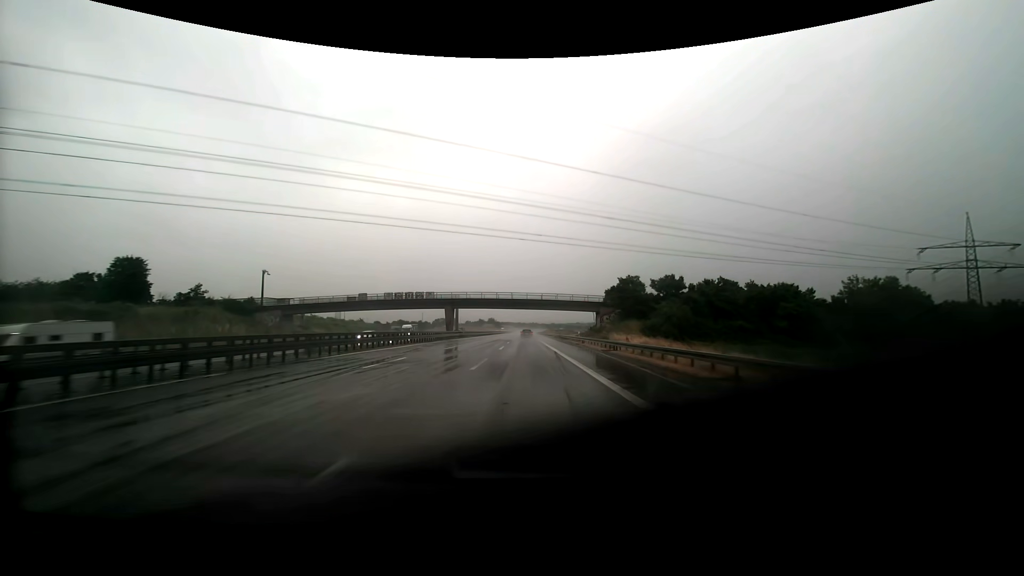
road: motorway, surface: asphalt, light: Day
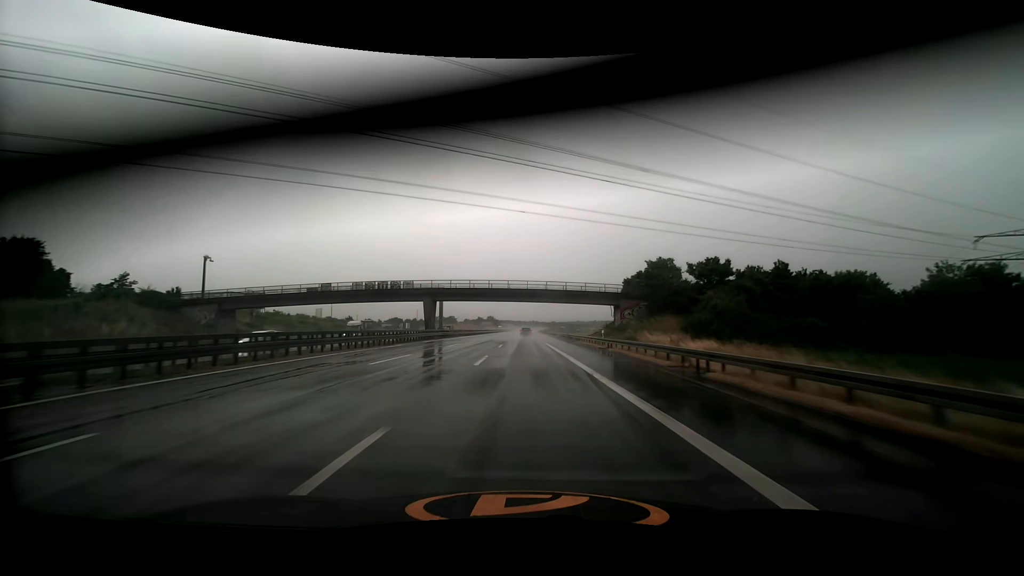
(0.0, +17.0) m; 0°
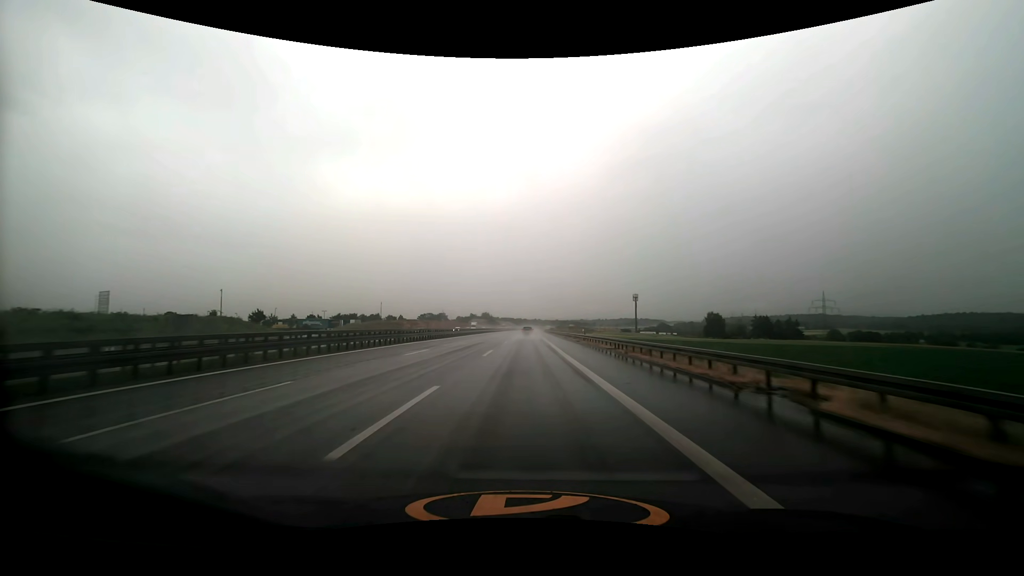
(0.0, +85.4) m; 0°
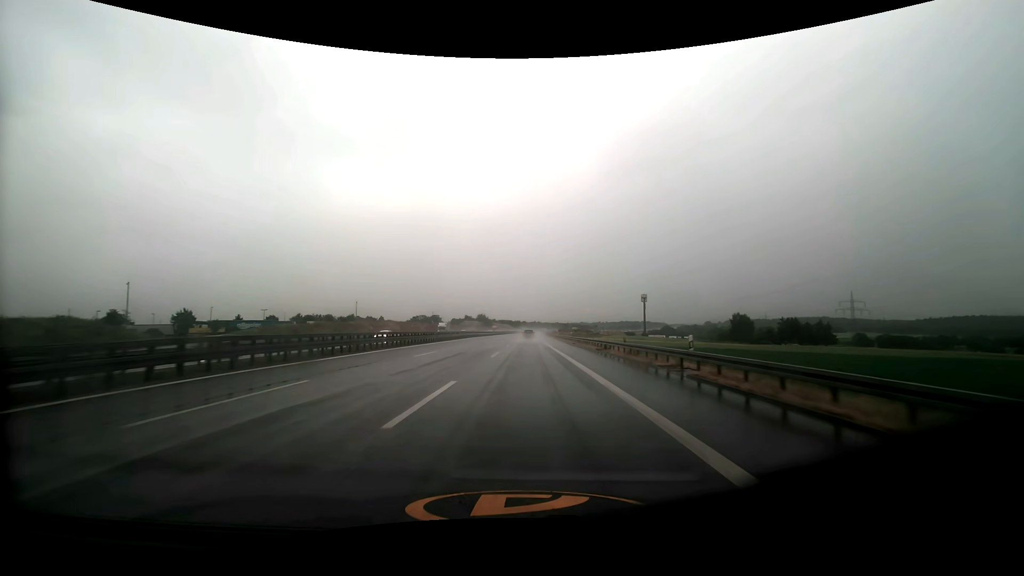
(+0.1, +34.7) m; 0°
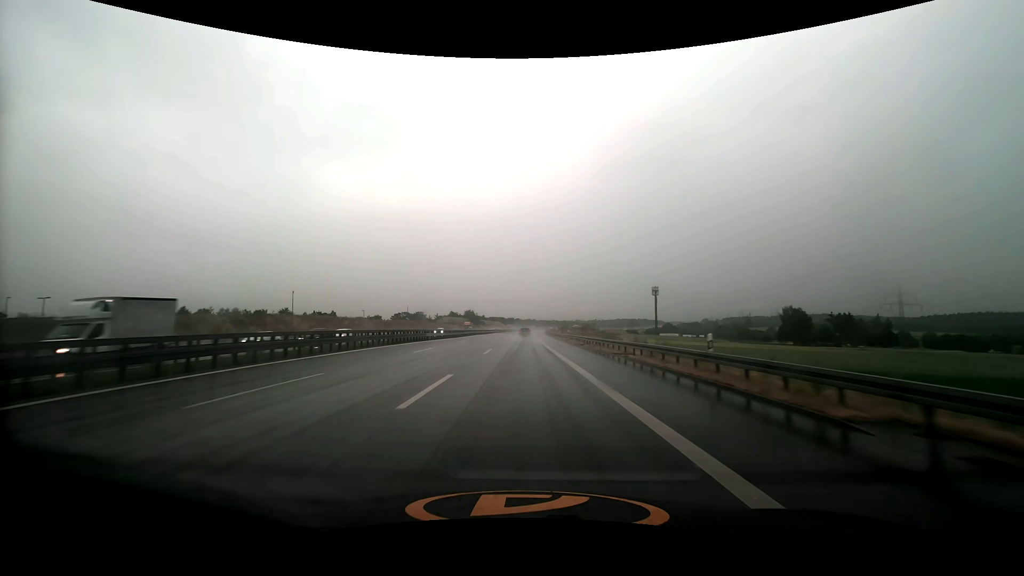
(+0.2, +52.8) m; +1°
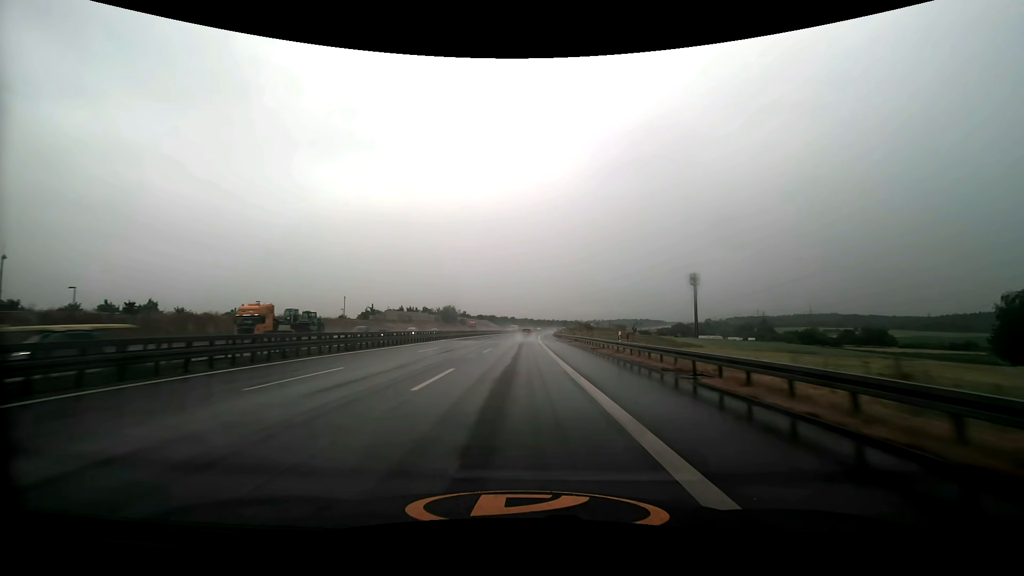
(+0.2, +87.9) m; 0°
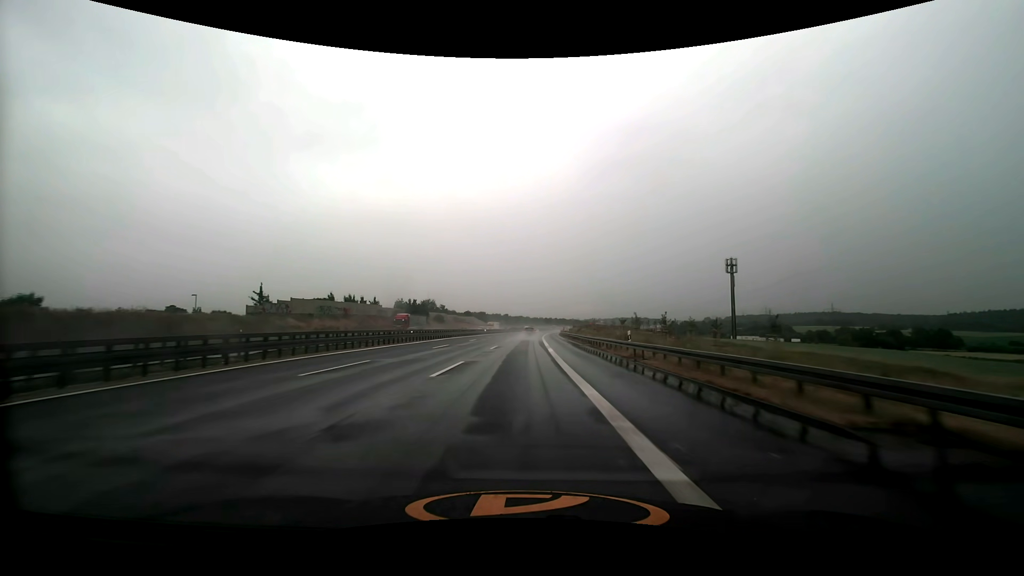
(+0.2, +52.7) m; 0°
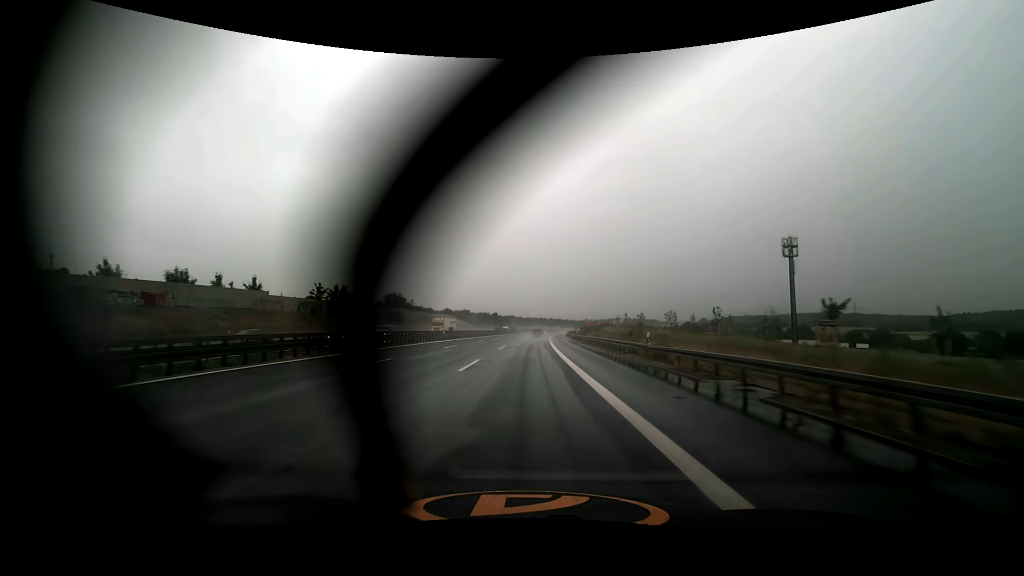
(+0.3, +52.9) m; +1°
(0, +10) (0, +20) (0, +30) (0, +40) (+1, +50) (+1, +60) (+2, +70) (+2, +80) (+3, +90) (+3, +100) m
